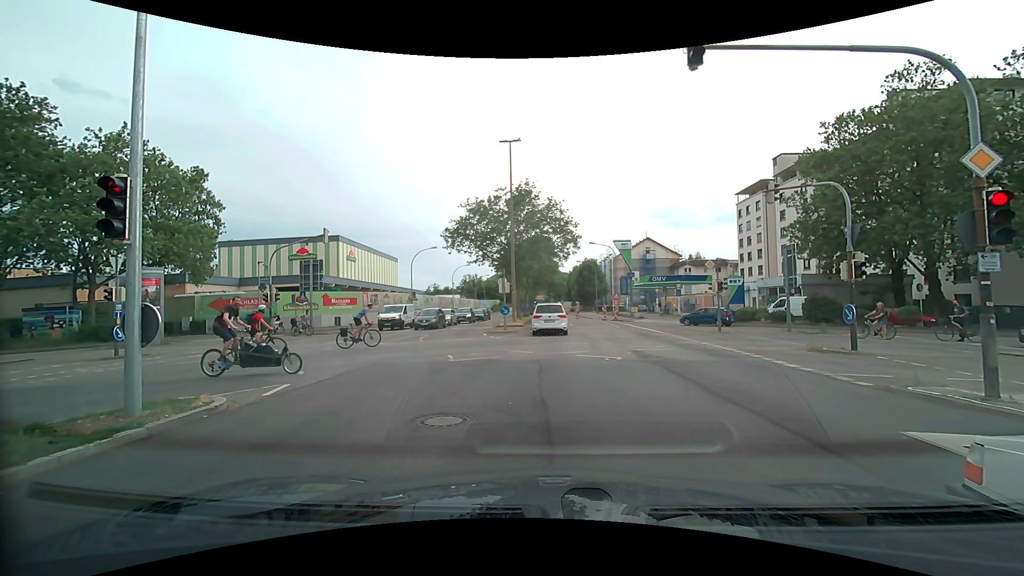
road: secondary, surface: asphalt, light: Day
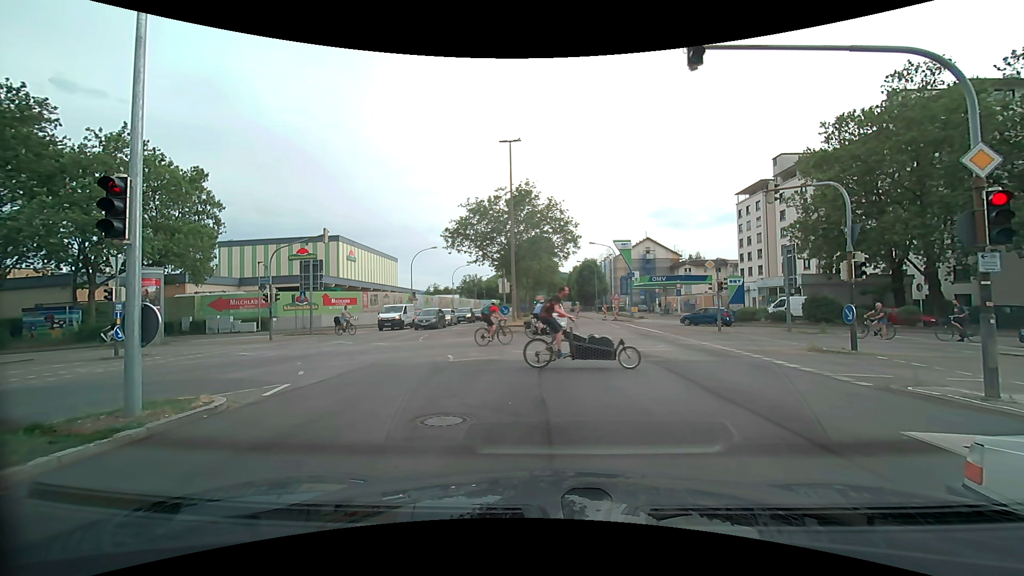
(0.0, 0.0) m; 0°
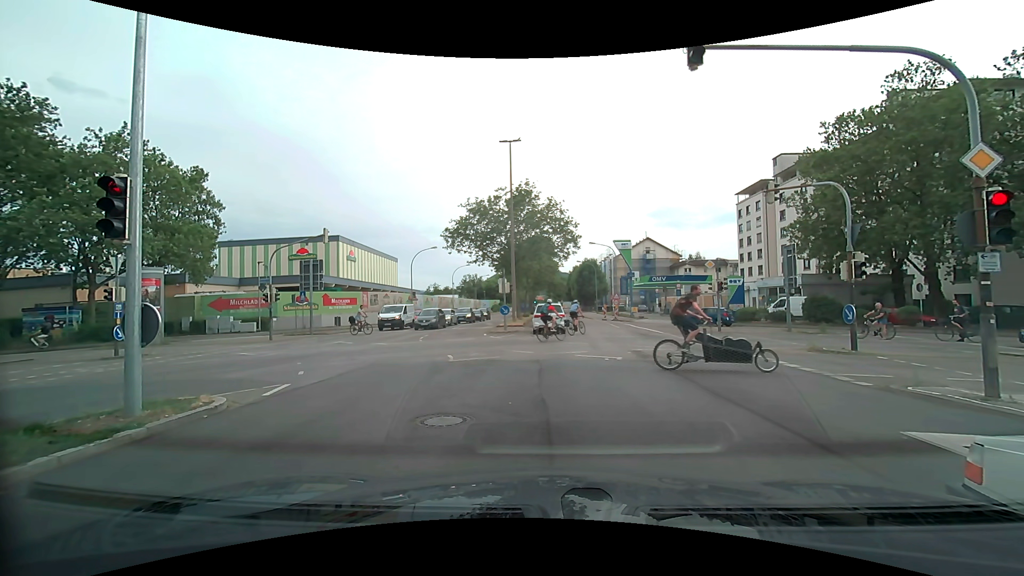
(0.0, 0.0) m; 0°
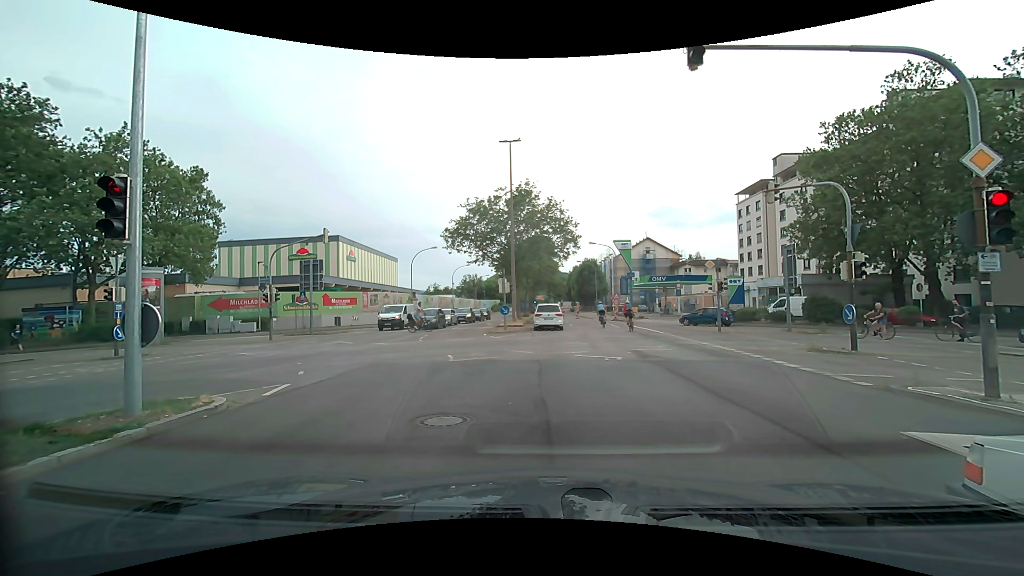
(0.0, 0.0) m; 0°
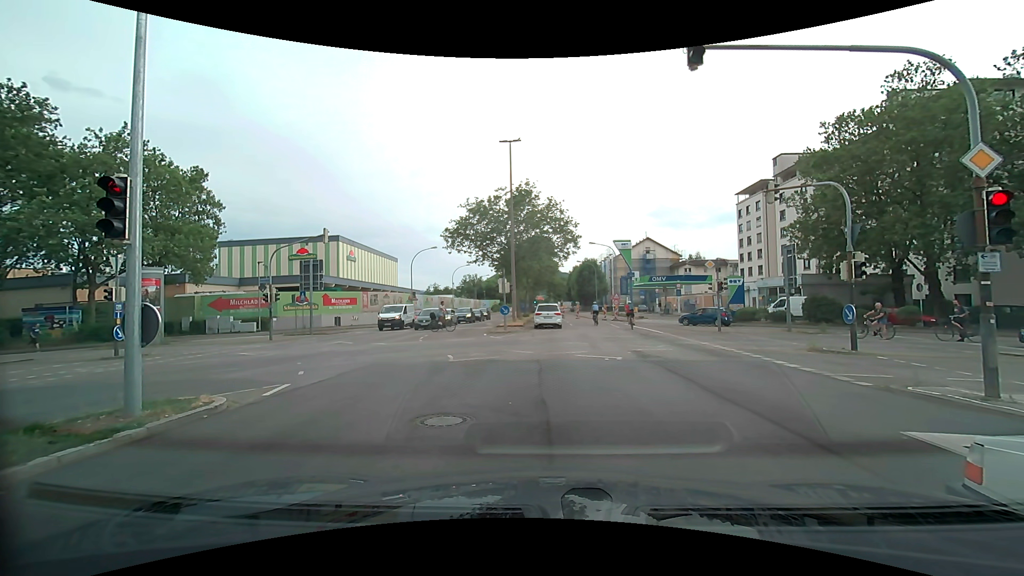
(0.0, 0.0) m; 0°
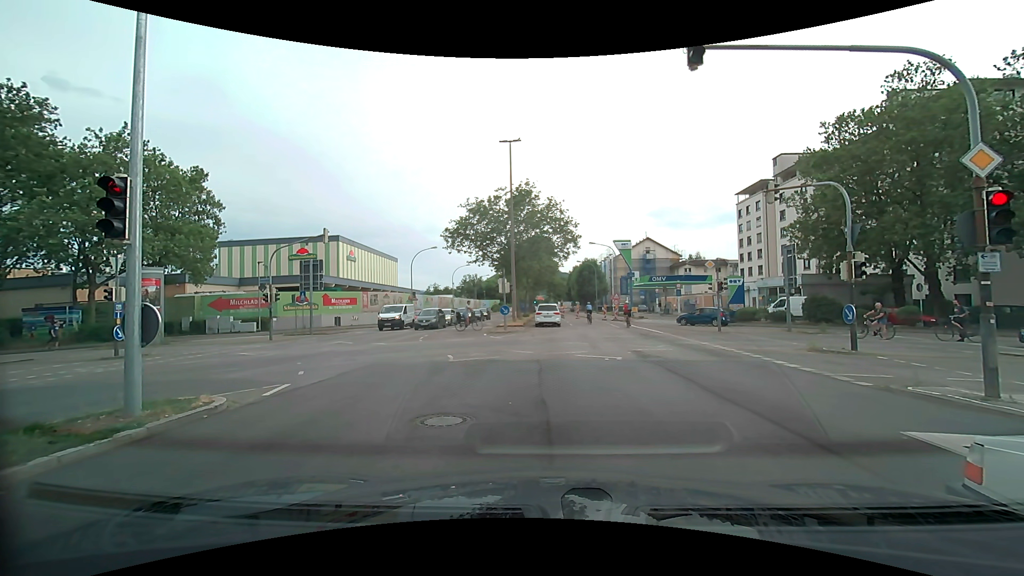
(0.0, 0.0) m; 0°
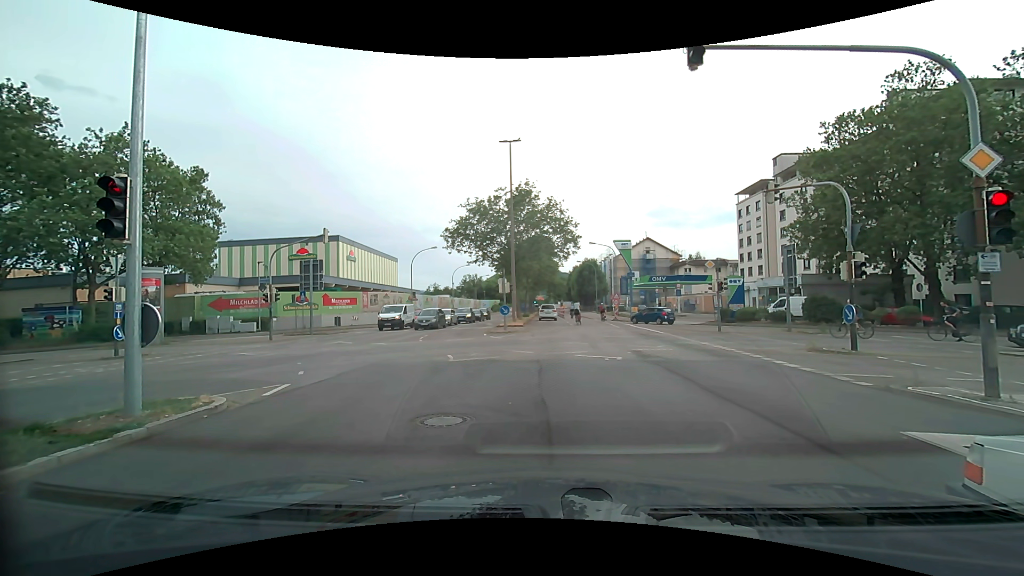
(0.0, 0.0) m; 0°
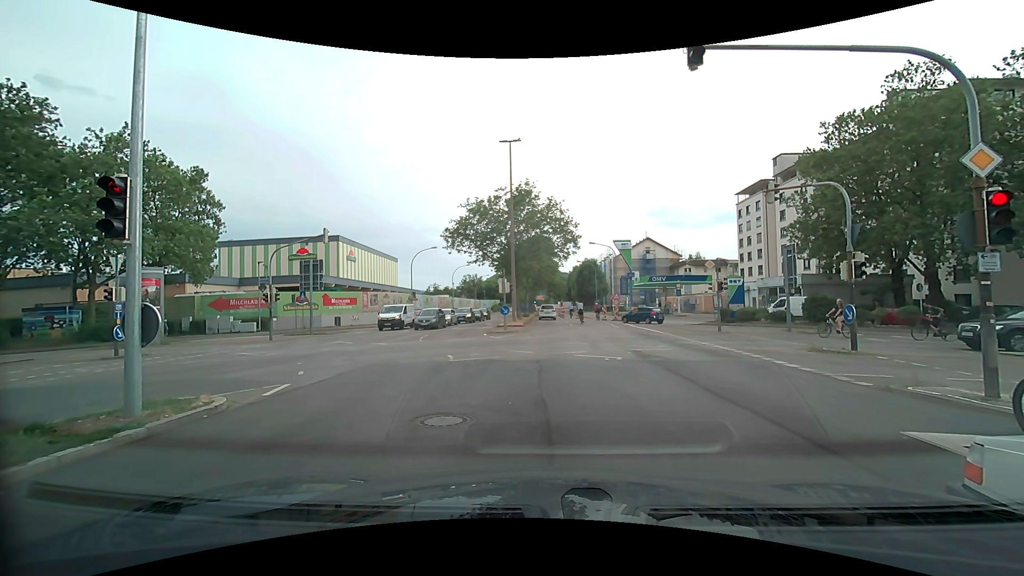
(0.0, 0.0) m; 0°
(0, +10) (+1, +20) (+1, +30) (+1, +40) (+1, +50) (+1, +60) (+1, +70) (+1, +80) (+1, +90) (+2, +100) m
